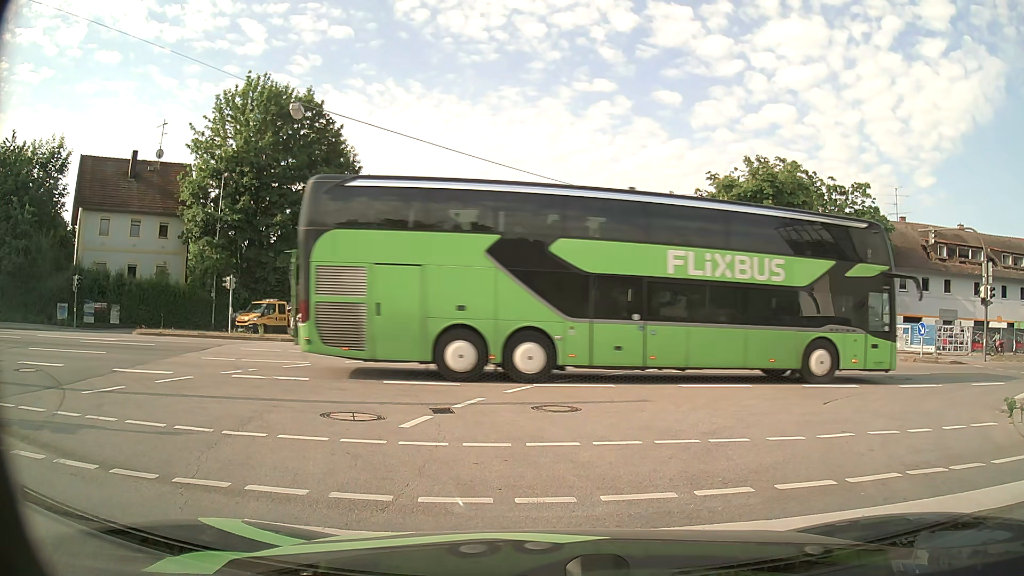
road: primary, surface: asphalt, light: Day
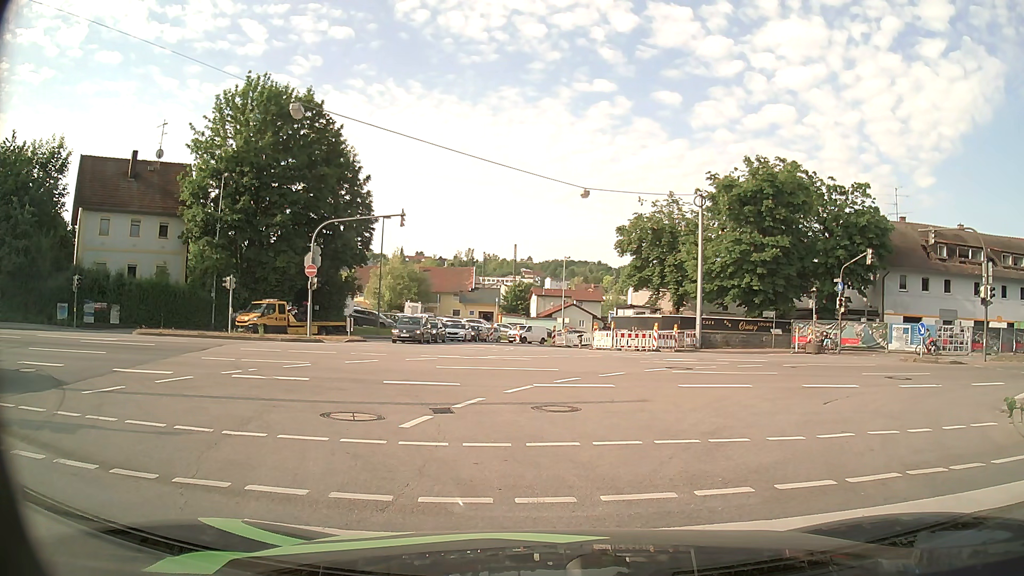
(0.0, 0.0) m; 0°
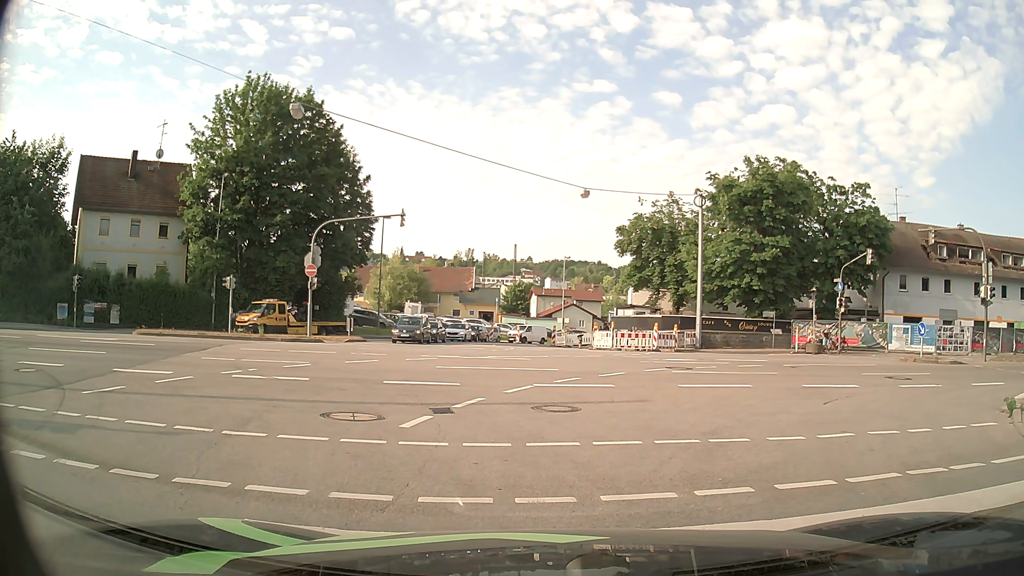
(0.0, 0.0) m; 0°
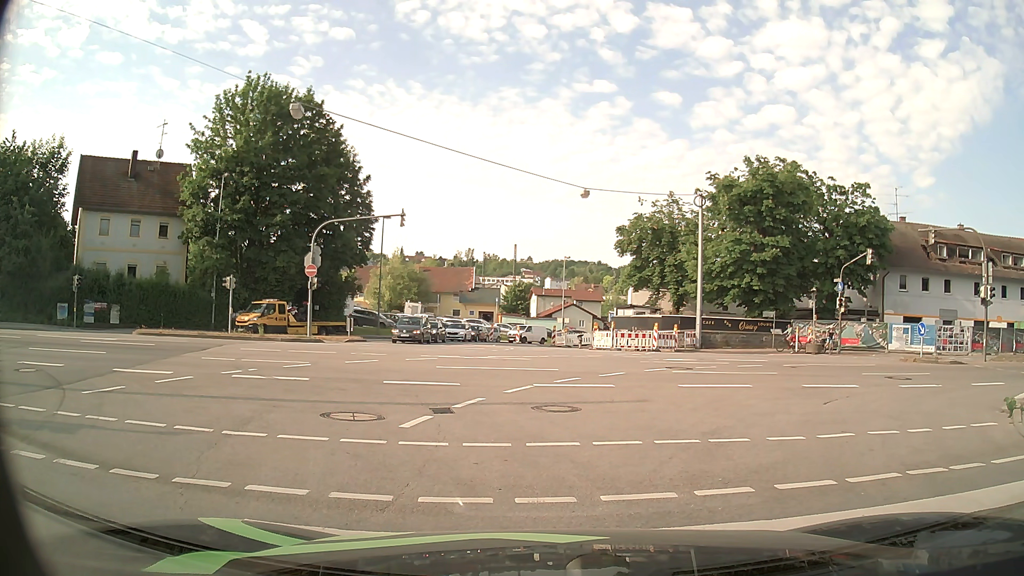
(0.0, 0.0) m; 0°
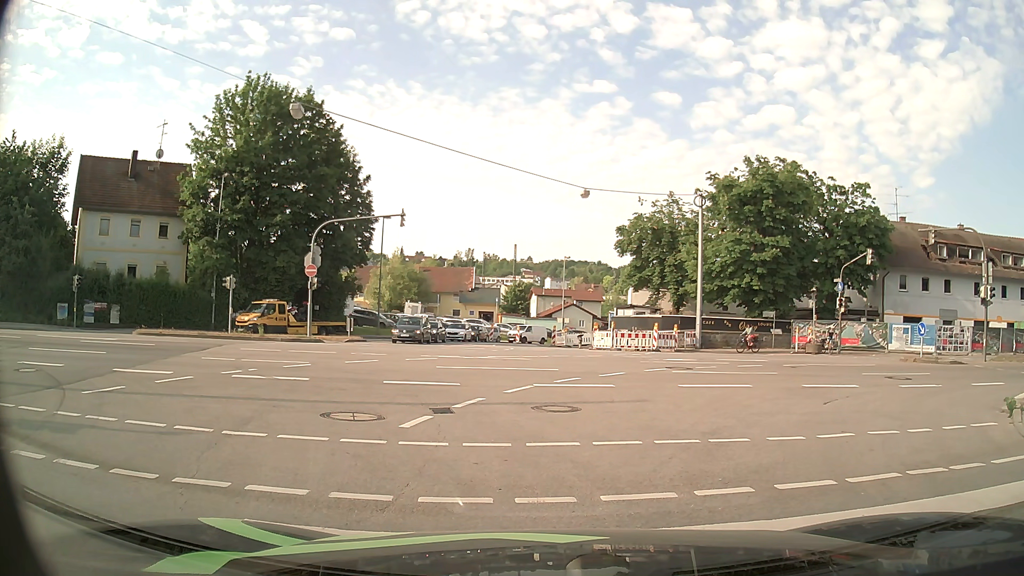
(0.0, 0.0) m; 0°
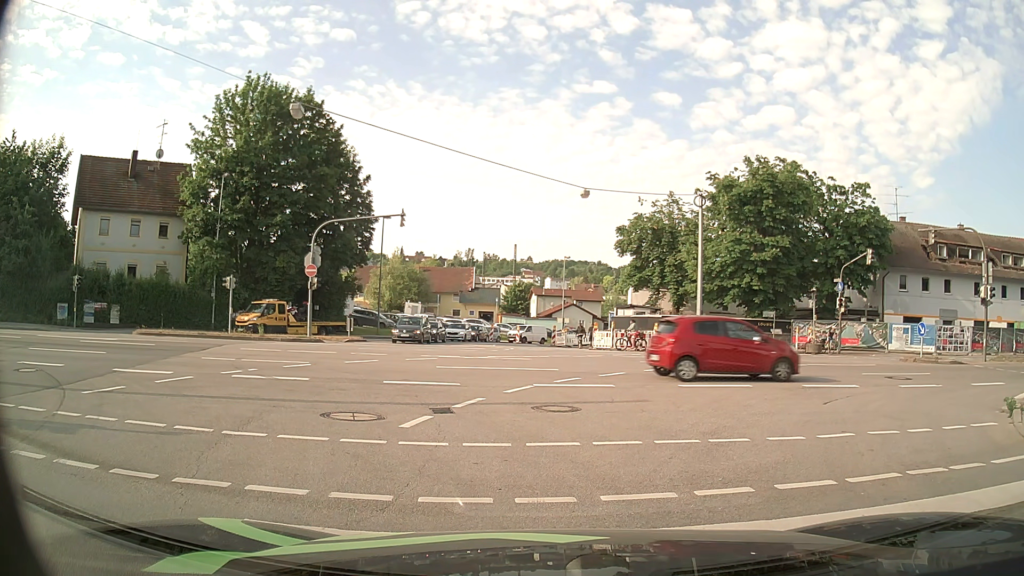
(0.0, 0.0) m; 0°
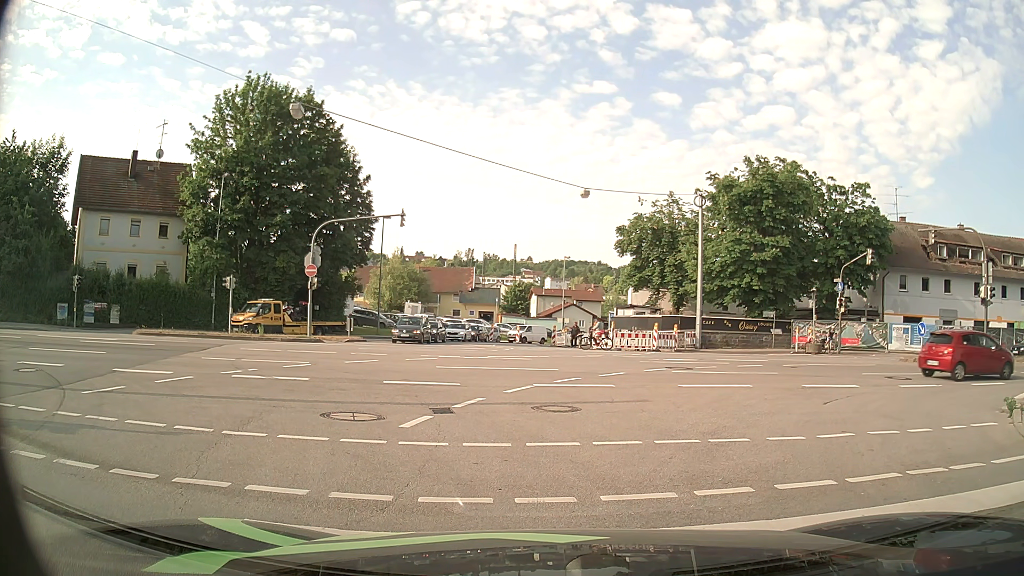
(0.0, 0.0) m; 0°
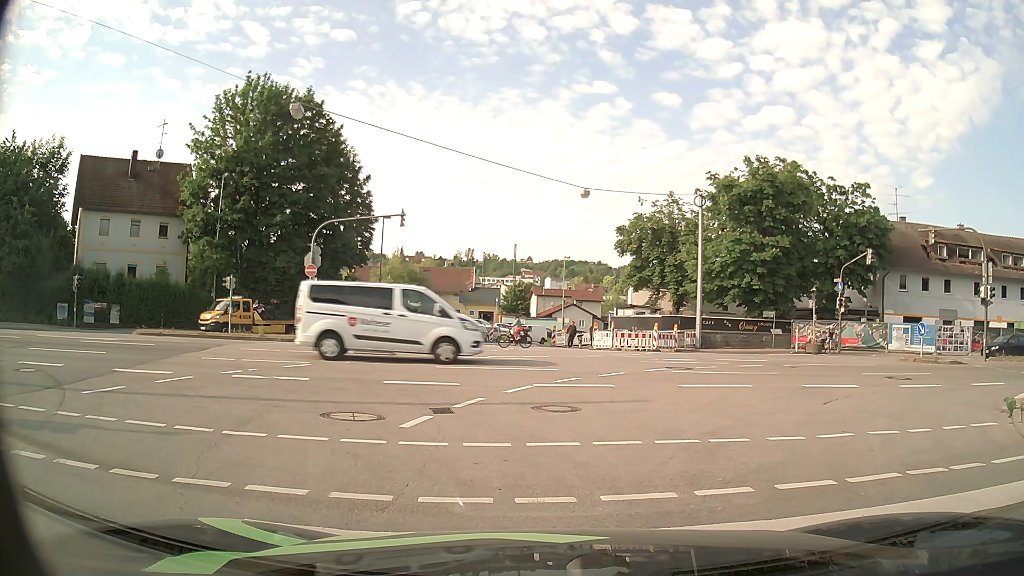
(0.0, 0.0) m; 0°
(0, +10) (0, +20) (-1, +30) (-2, +40) (-4, +50) (-4, +60) (0, +69) (+7, +77) (+14, +84) (+20, +92) m
